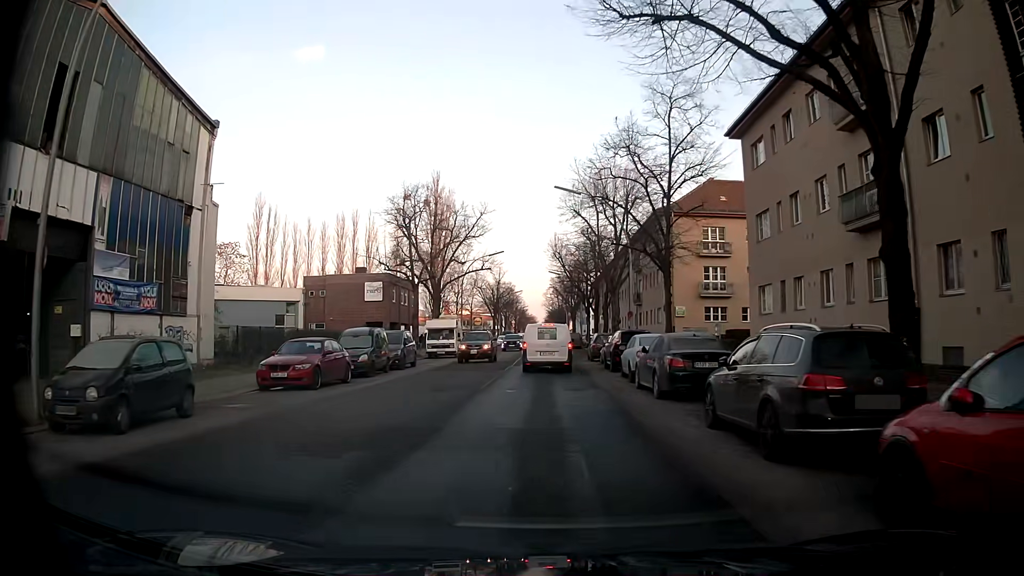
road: tertiary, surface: asphalt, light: Day
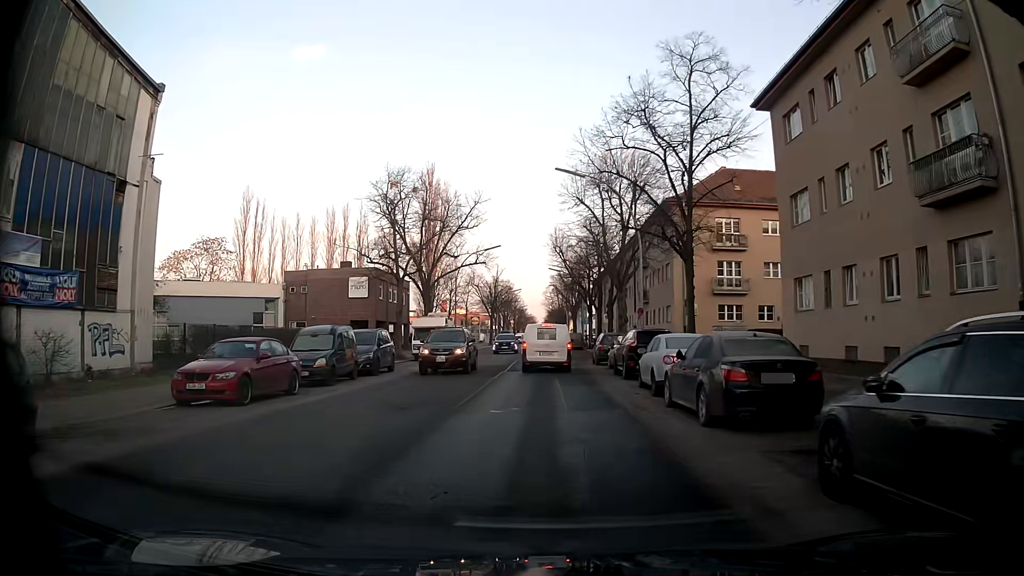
(0.0, +4.6) m; 0°
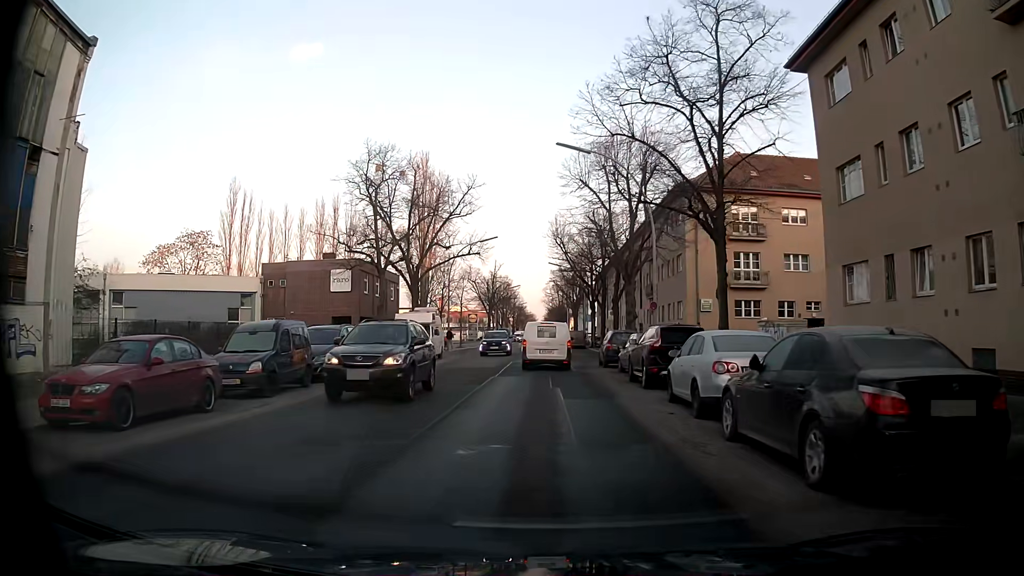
(0.0, +4.6) m; 0°
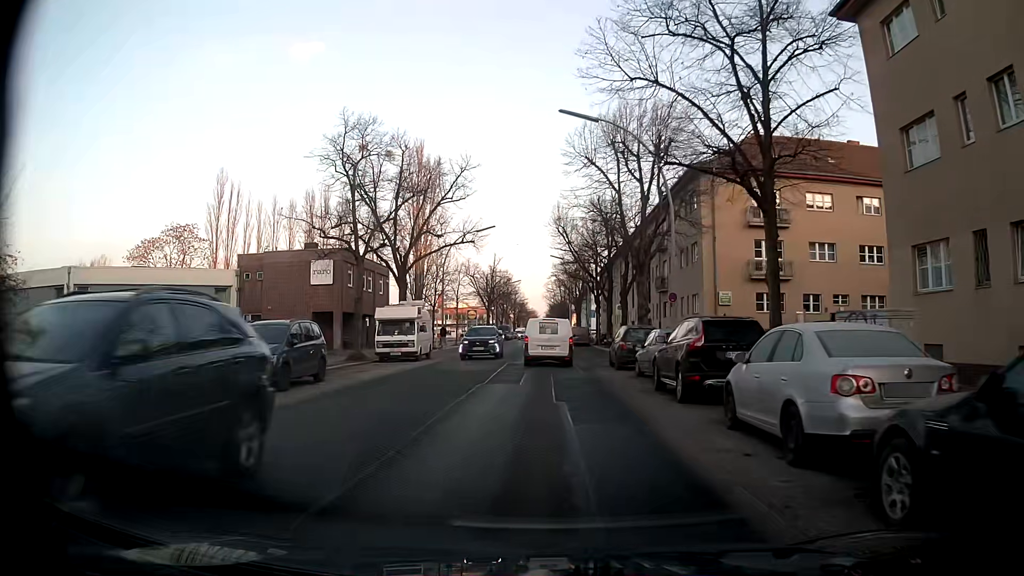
(0.0, +4.5) m; 0°
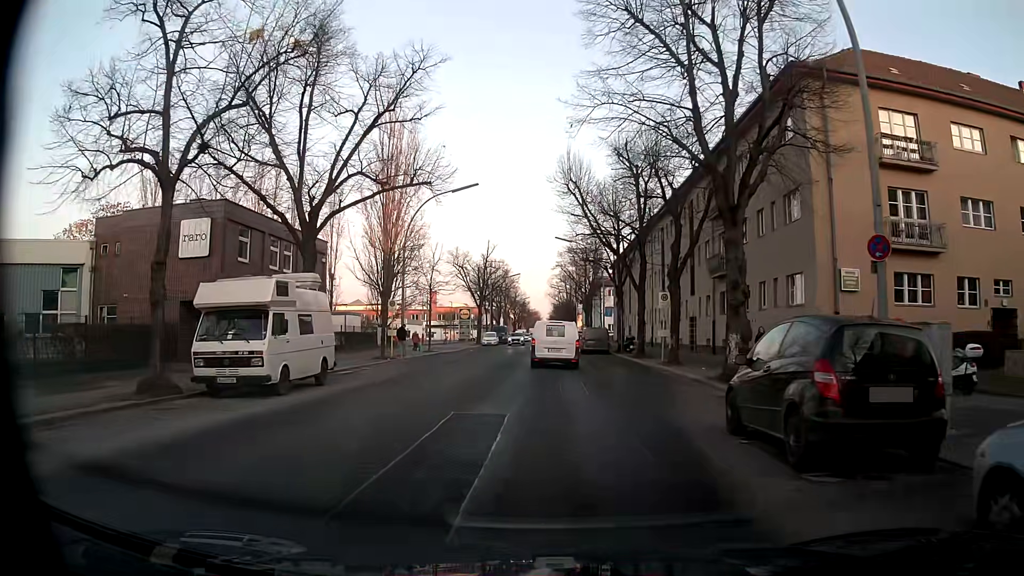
(-0.1, +17.3) m; 0°
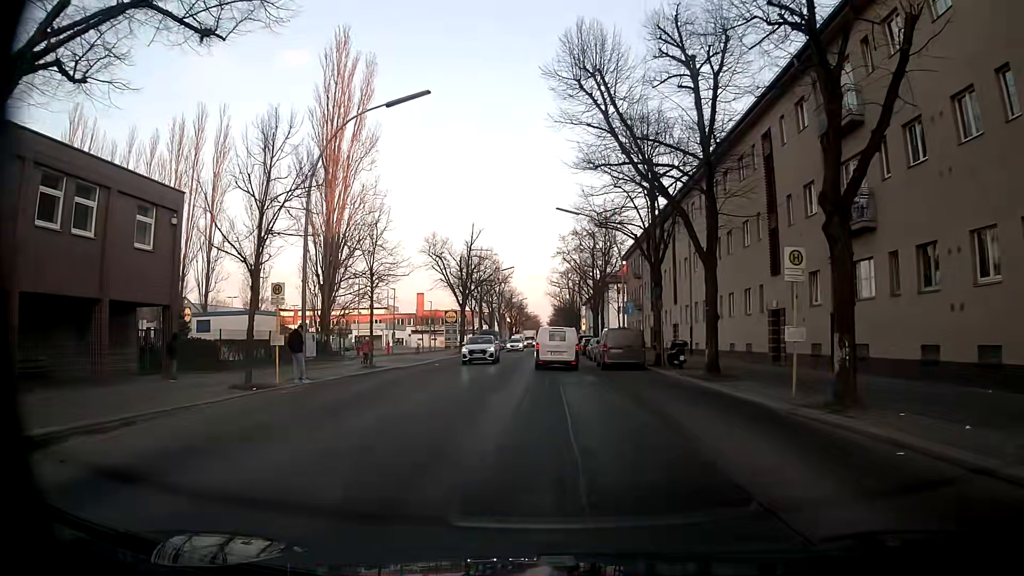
(0.0, +17.0) m; 0°
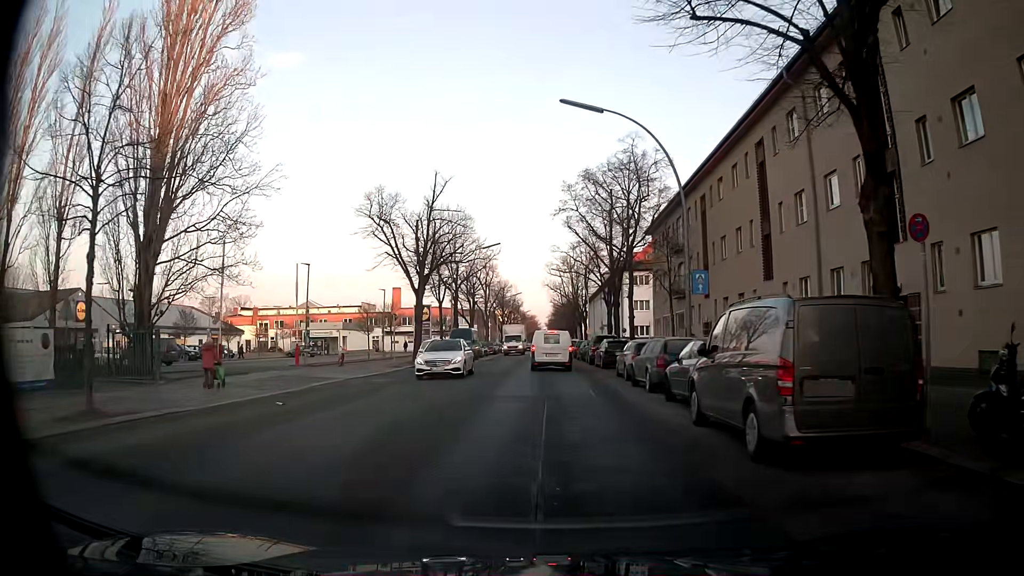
(-0.1, +22.4) m; 0°
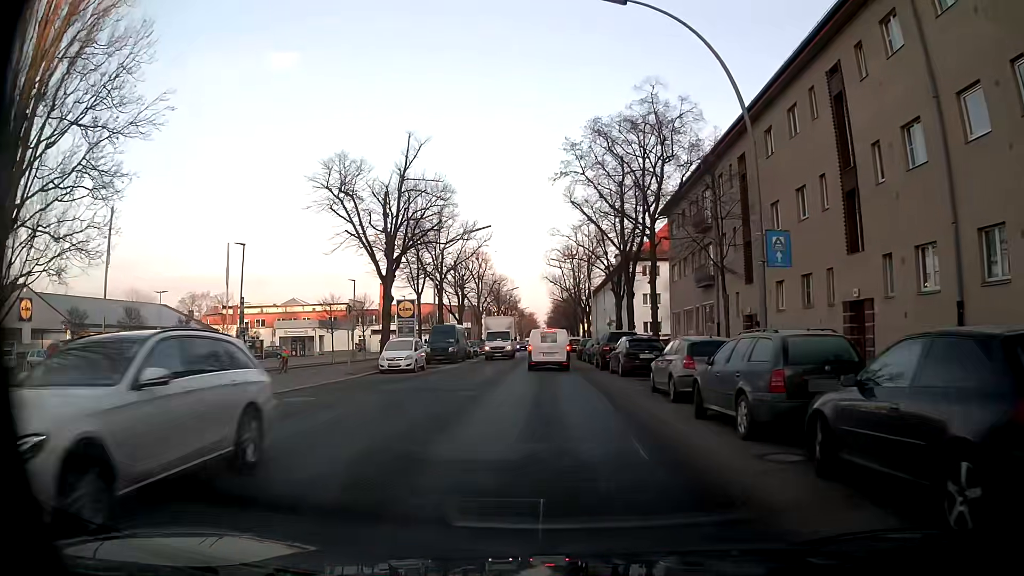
(0.0, +8.9) m; +2°
(0, +10) (-1, +20) (-1, +30) (-1, +40) (-2, +50) (-2, +60) (-3, +70) (-3, +80) (-3, +90) (-4, +100) m
